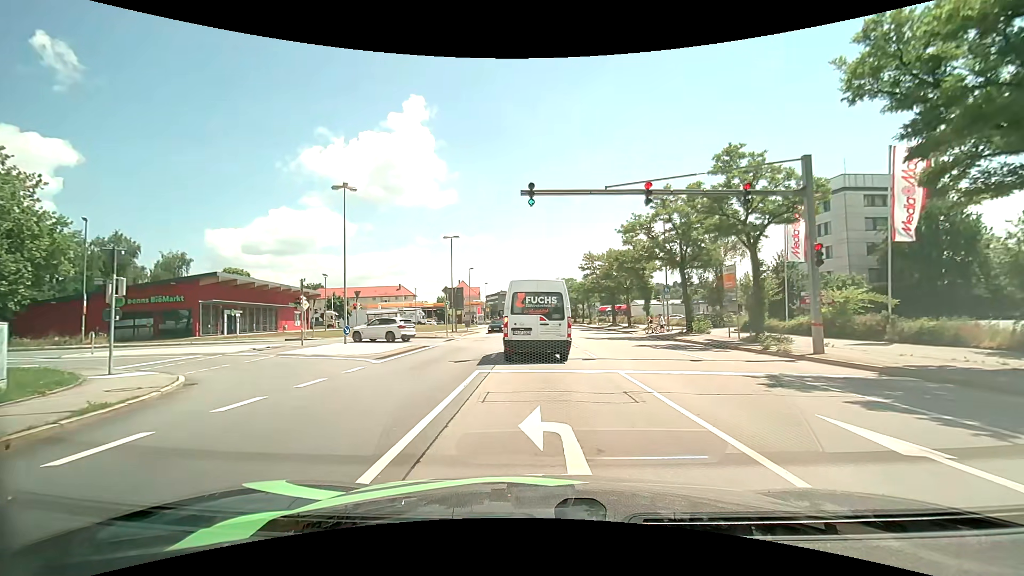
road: primary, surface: asphalt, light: Day
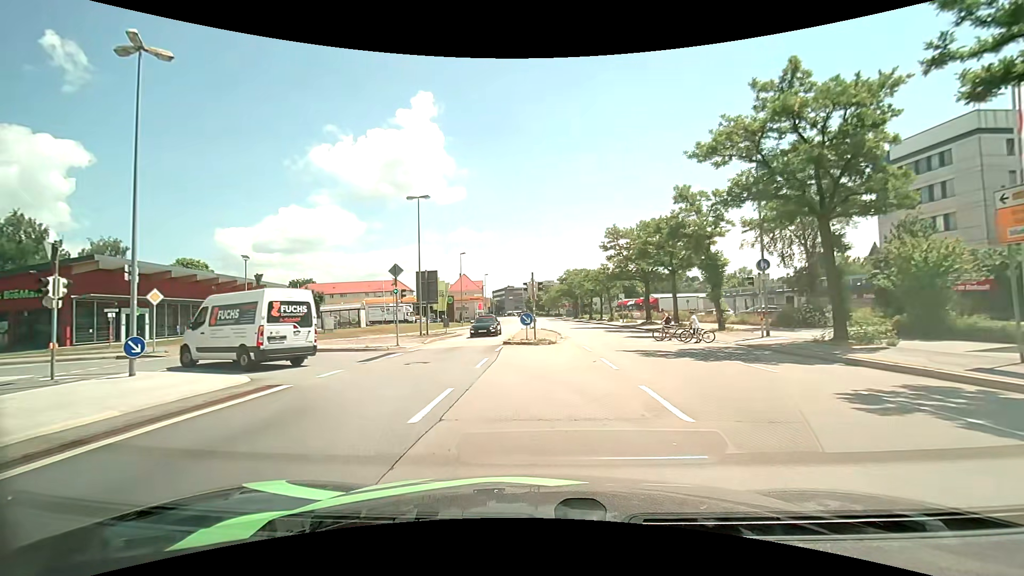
(+0.2, +17.0) m; 0°
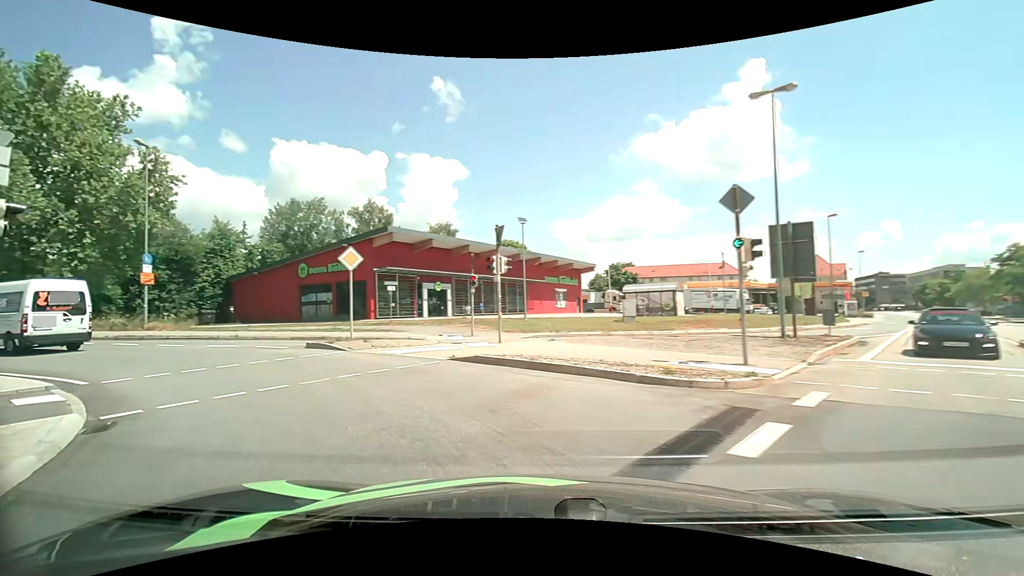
(-3.3, +14.1) m; -35°
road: primary_link
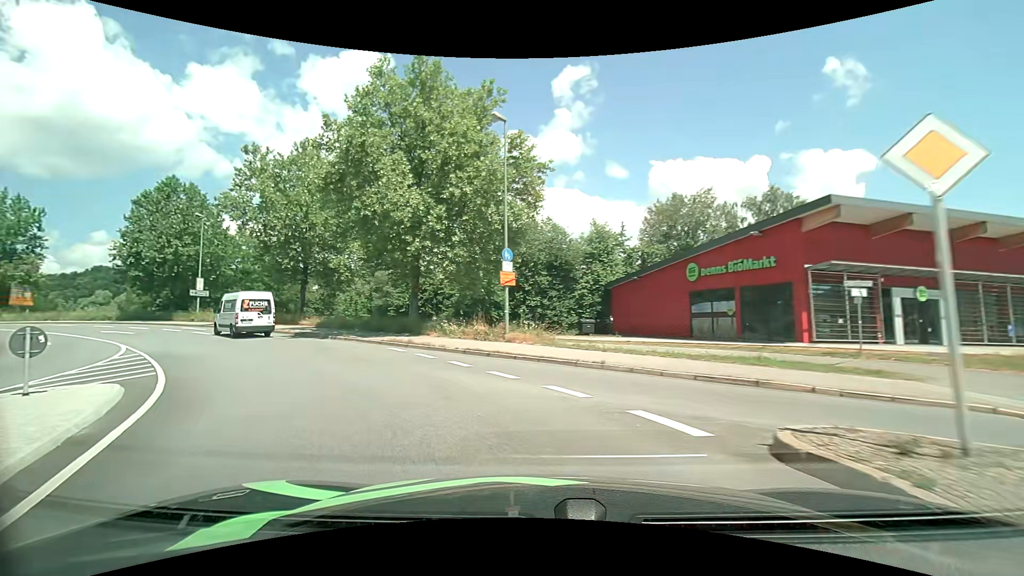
(-4.7, +10.8) m; -43°
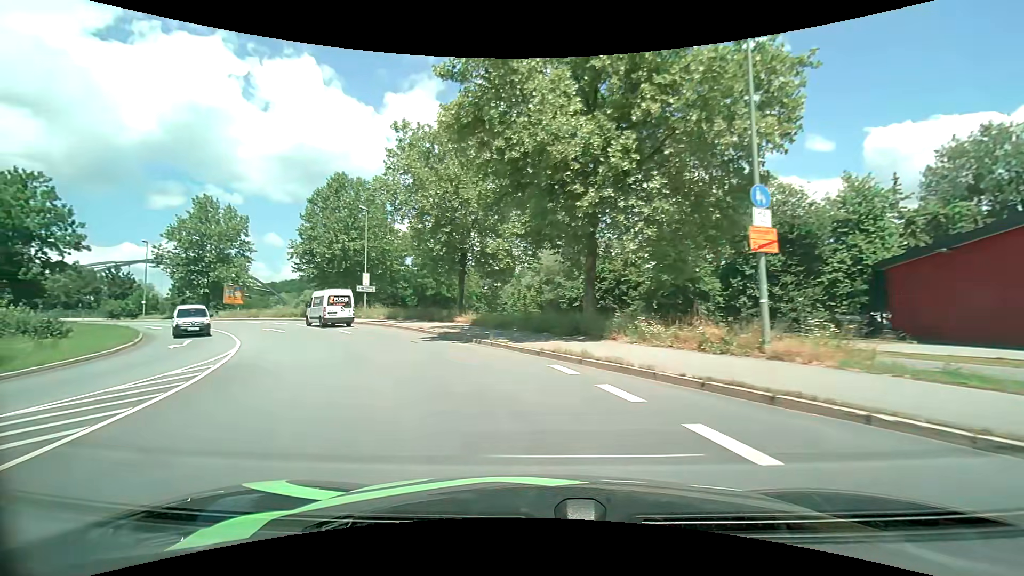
(-1.6, +9.2) m; -20°
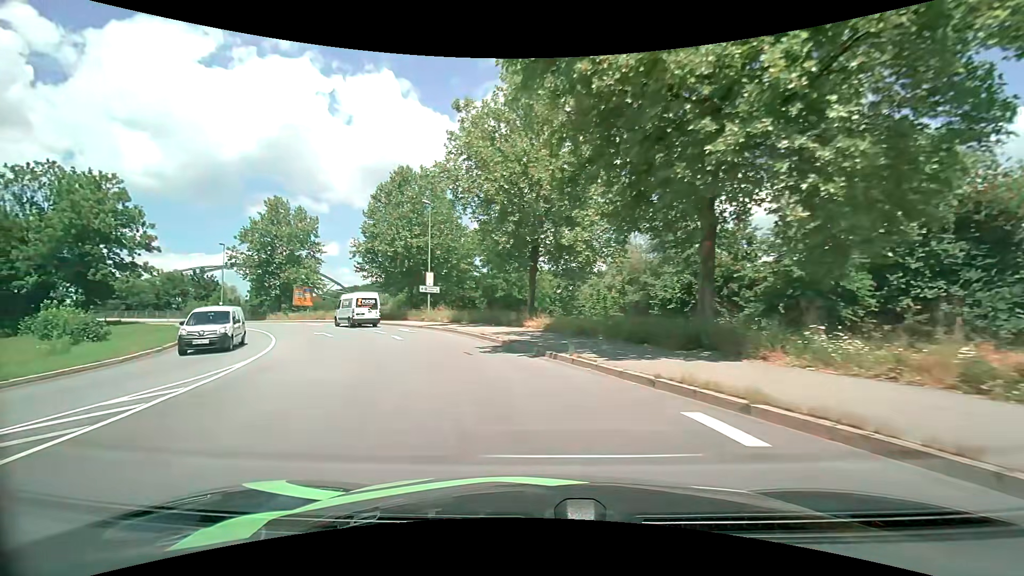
(-0.4, +5.2) m; -9°
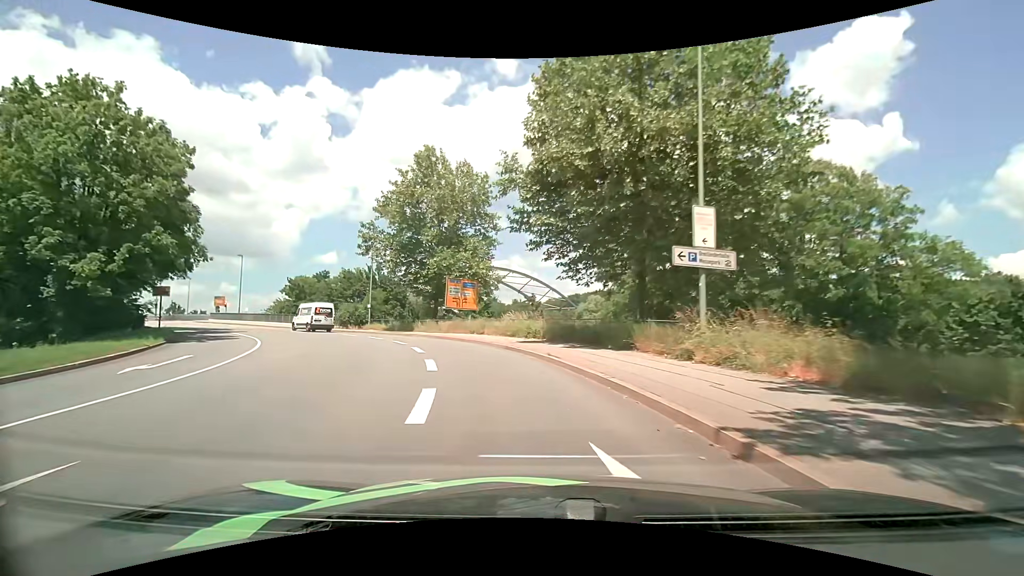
(-6.8, +28.0) m; -25°
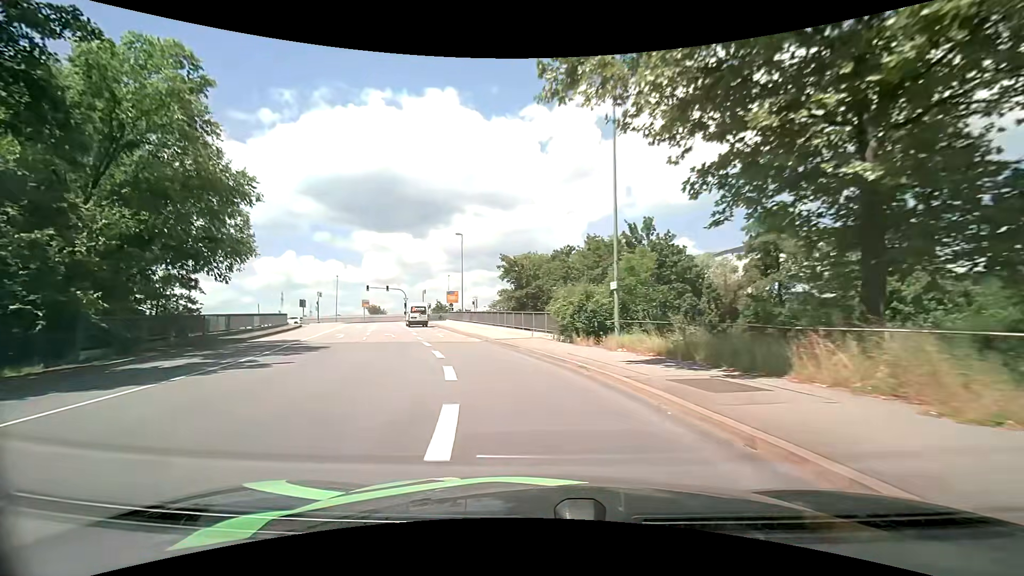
(-8.2, +30.4) m; -31°
(-1, +10) (-3, +20) (-6, +29) (-9, +39) (-12, +48) (-15, +58) (-18, +67) (-20, +77) (-18, +87) (-13, +95) m
